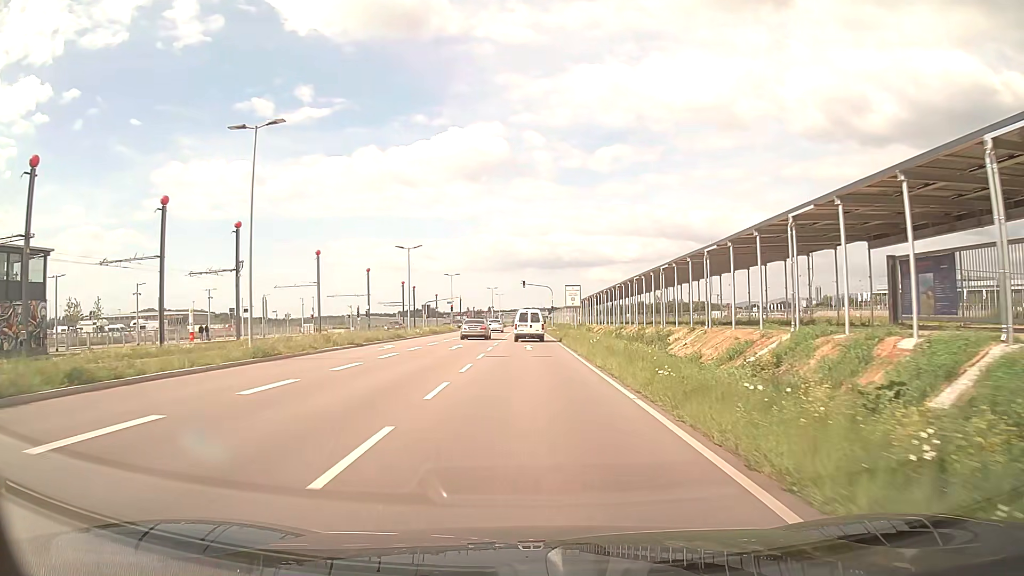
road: secondary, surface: asphalt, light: Day
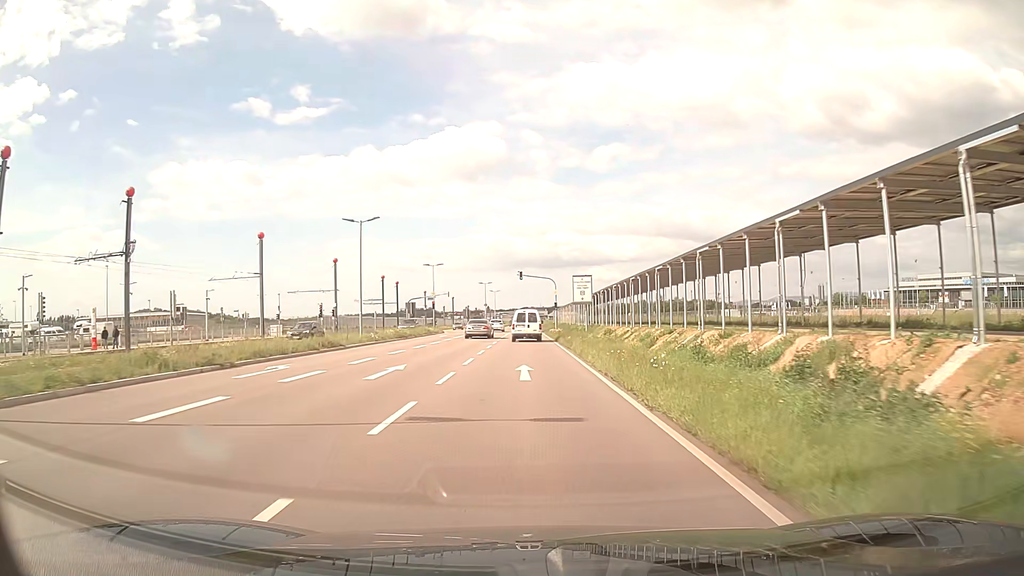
(0.0, +15.5) m; 0°
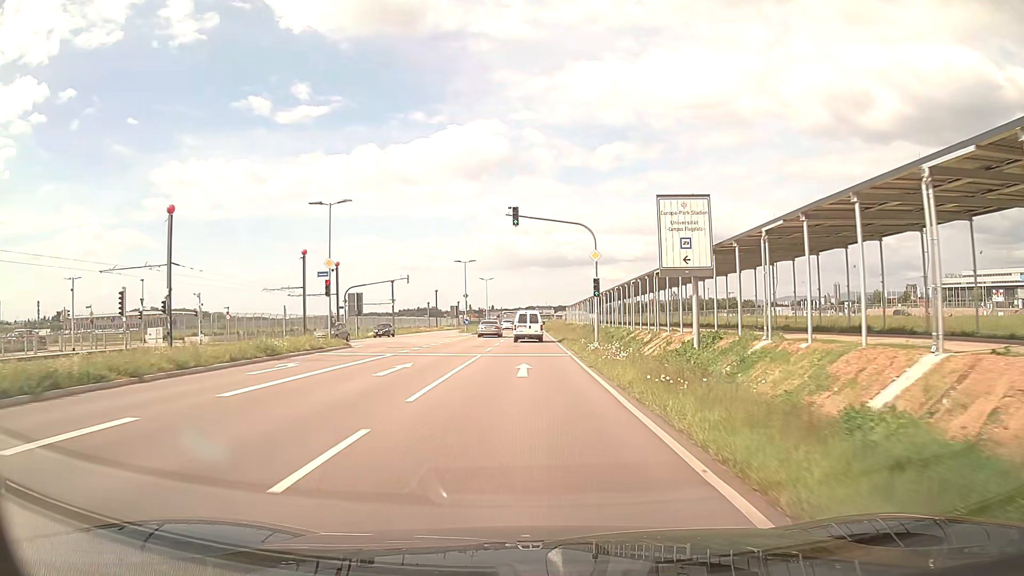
(-0.1, +38.9) m; -1°
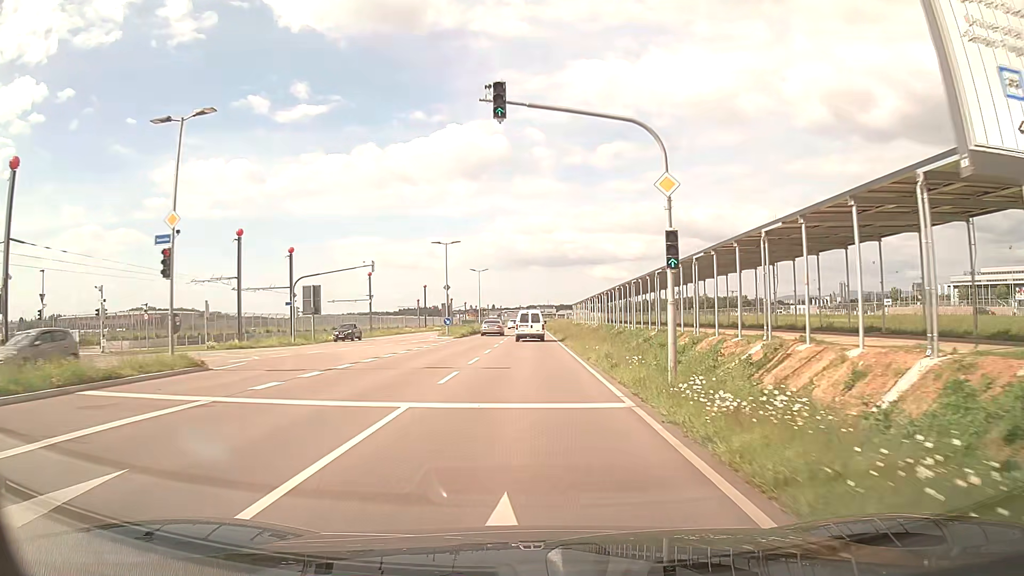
(0.0, +15.8) m; 0°
(0, +10) (0, +20) (0, +30) (0, +40) (0, +50) (0, +60) (0, +70) (0, +80) (0, +90) (0, +100) m
